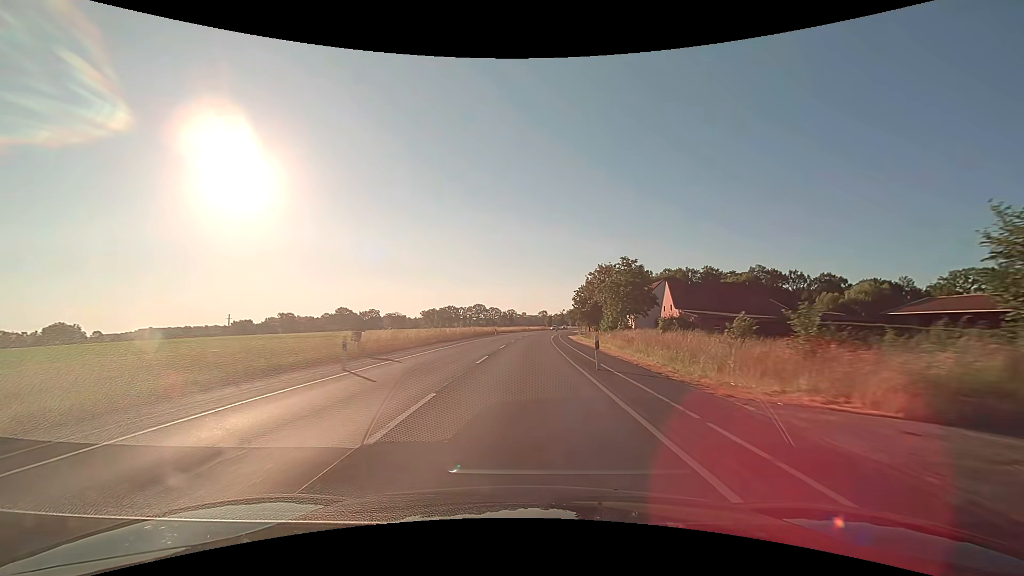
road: secondary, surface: asphalt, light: Day
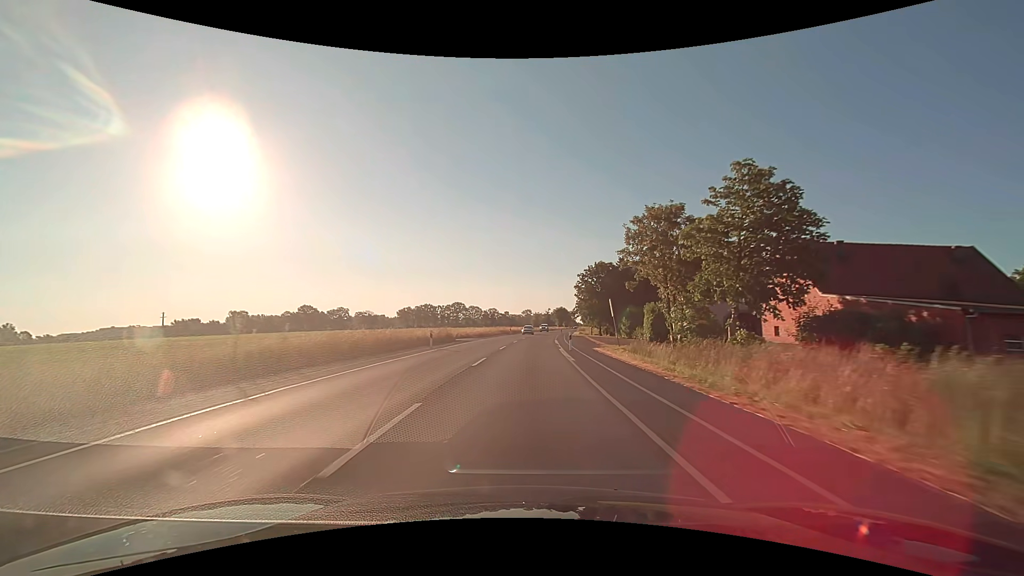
(+0.6, +37.7) m; +2°
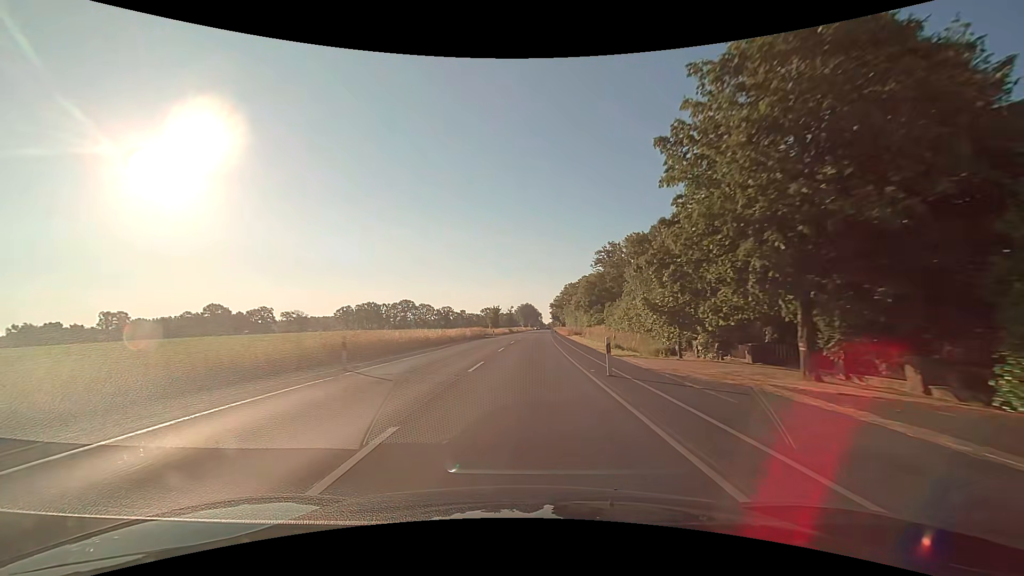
(+2.1, +62.8) m; +4°
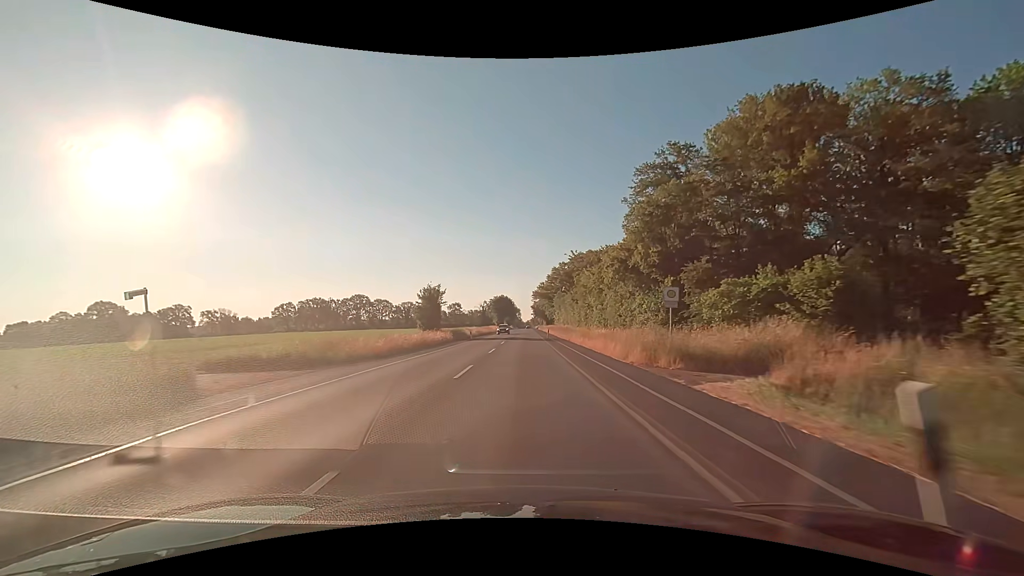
(+1.7, +62.7) m; +2°
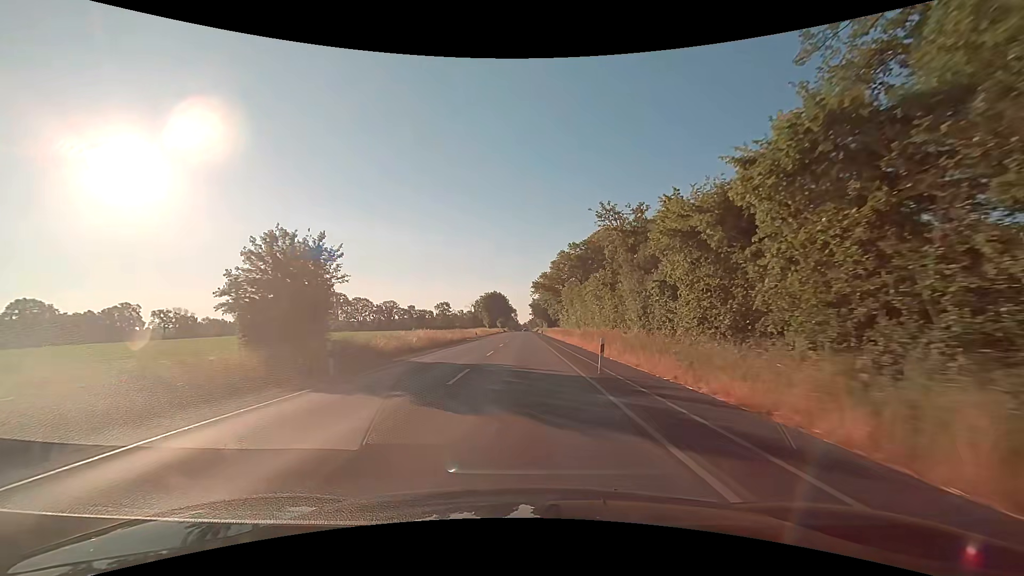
(+0.1, +37.7) m; +1°
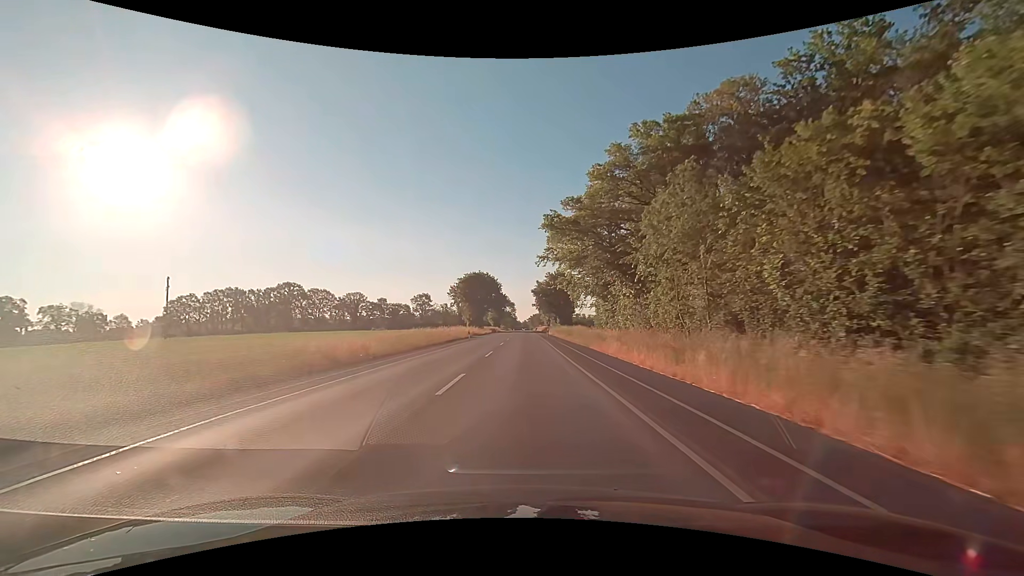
(-0.2, +62.9) m; 0°
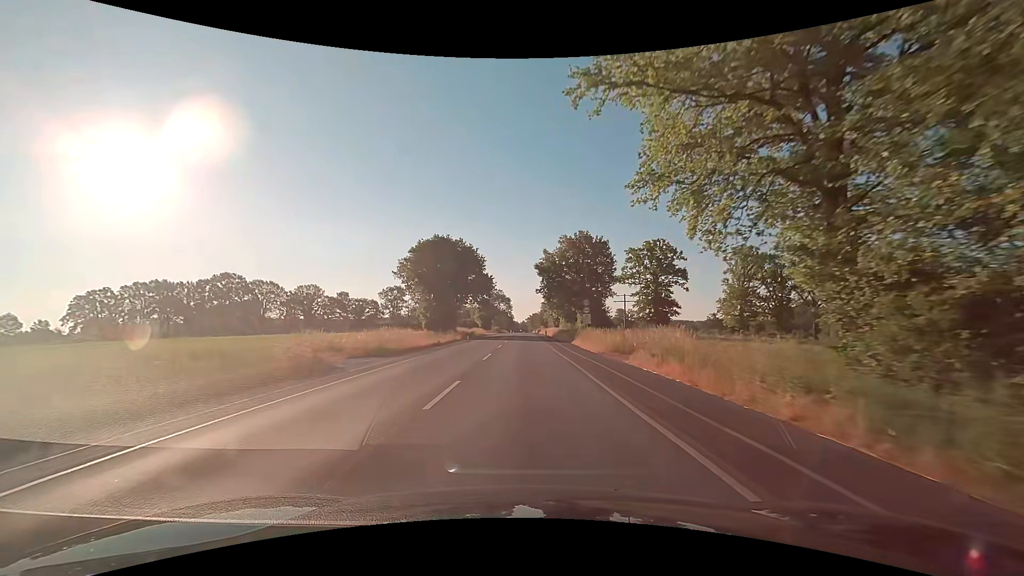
(0.0, +50.2) m; 0°
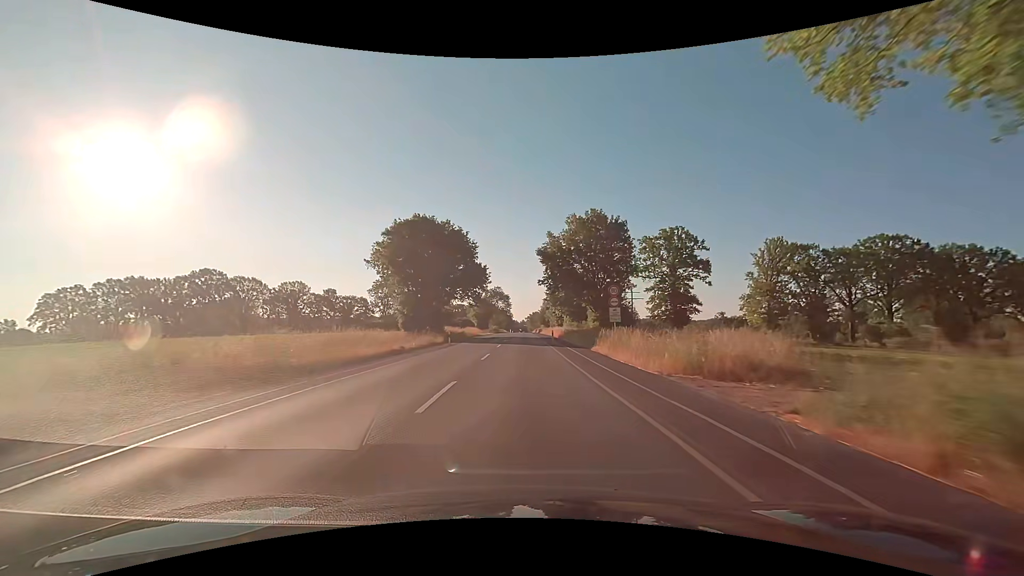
(+0.1, +12.5) m; 0°
(0, +10) (0, +20) (0, +30) (0, +40) (0, +50) (0, +60) (0, +70) (0, +80) (0, +90) (0, +100) m
